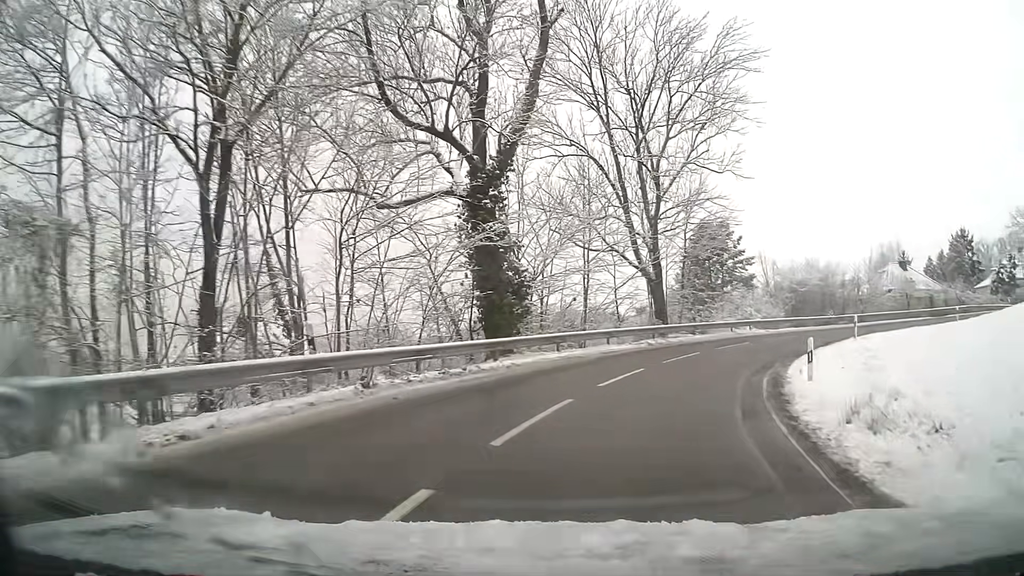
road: tertiary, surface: asphalt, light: Day
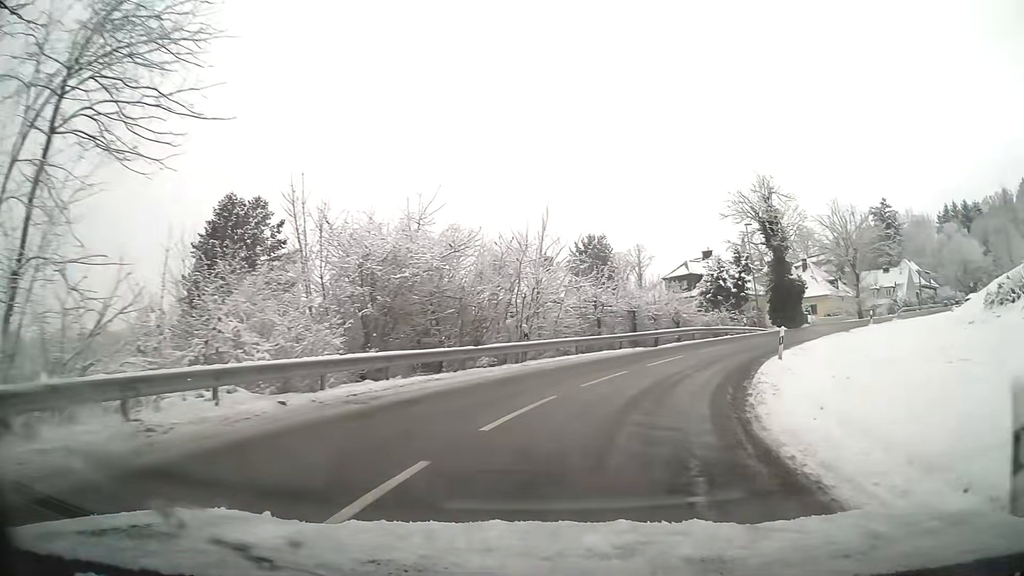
(+9.2, +26.8) m; +38°
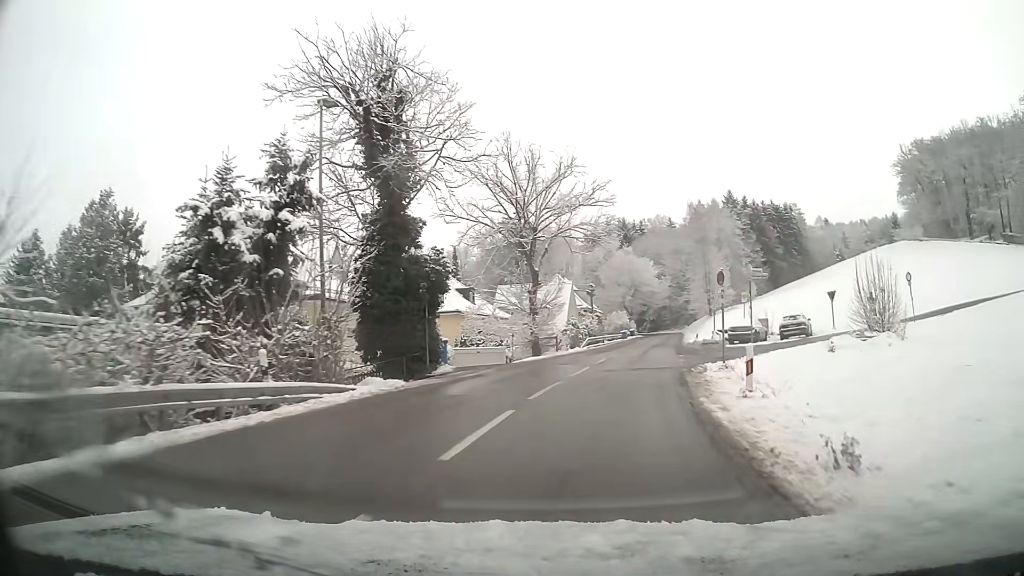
(+9.7, +29.7) m; +33°
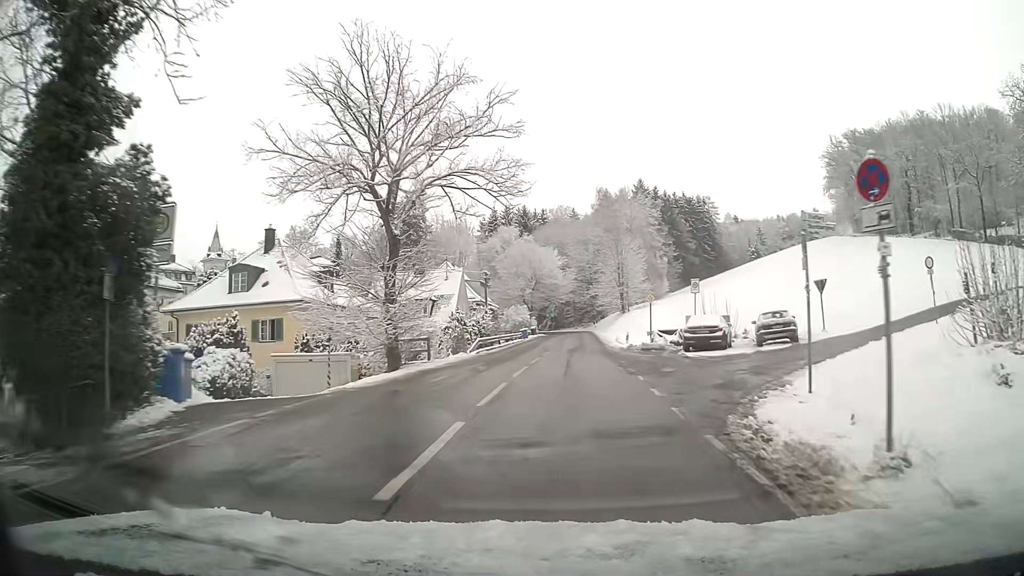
(+1.0, +13.1) m; +8°
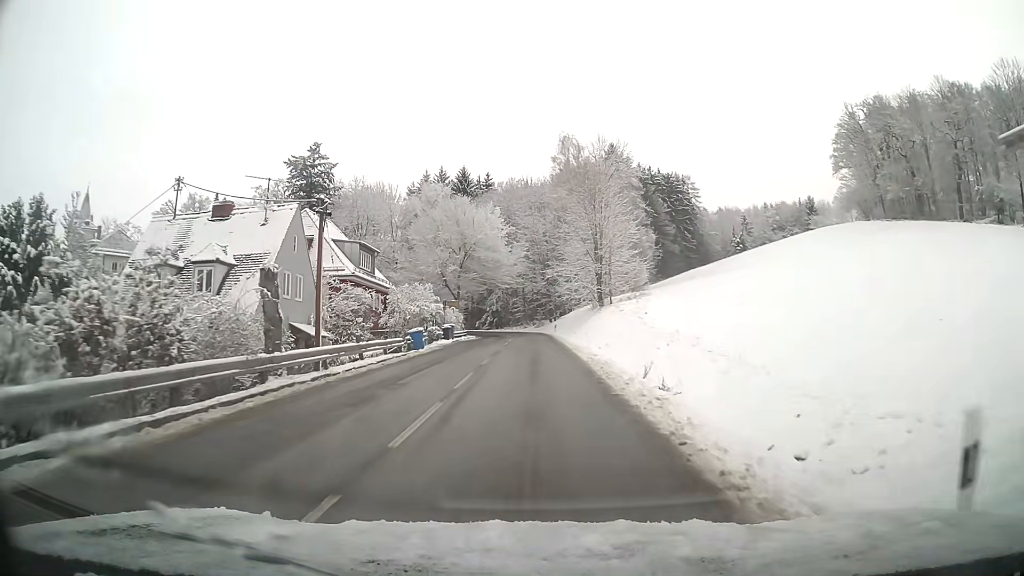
(+1.4, +33.5) m; +3°
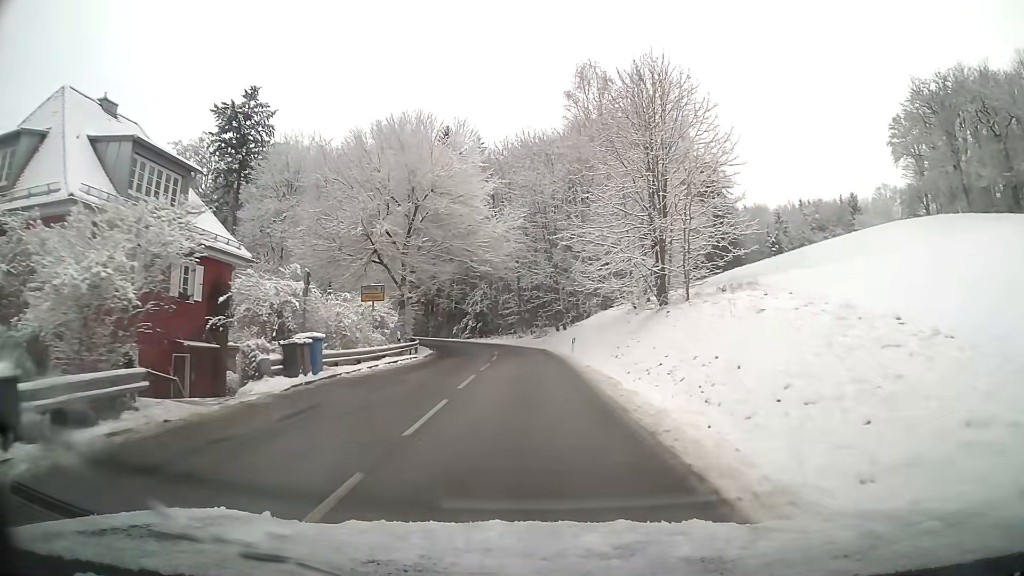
(0.0, +27.3) m; 0°
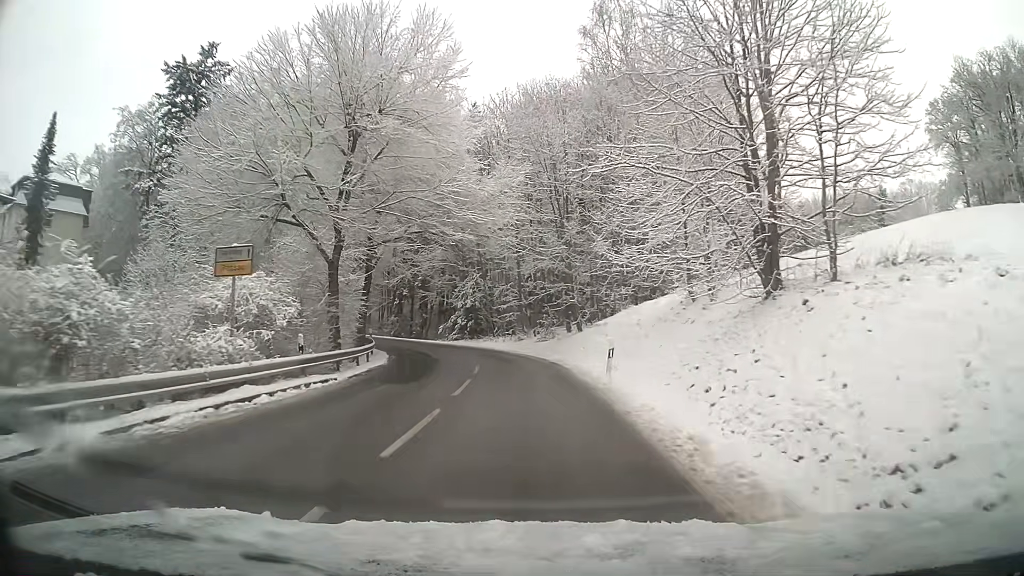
(0.0, +13.5) m; -1°
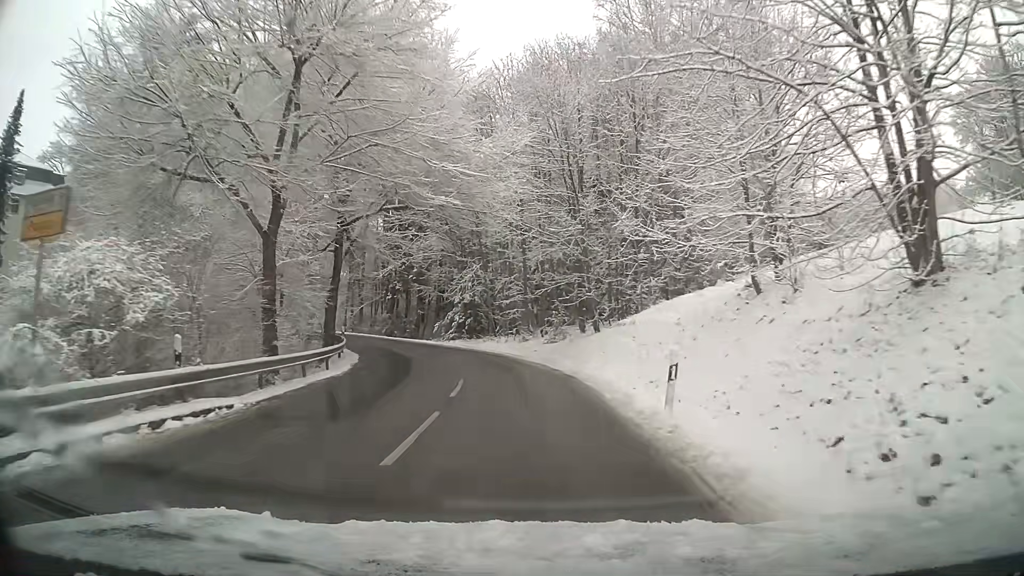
(0.0, +6.8) m; -1°
